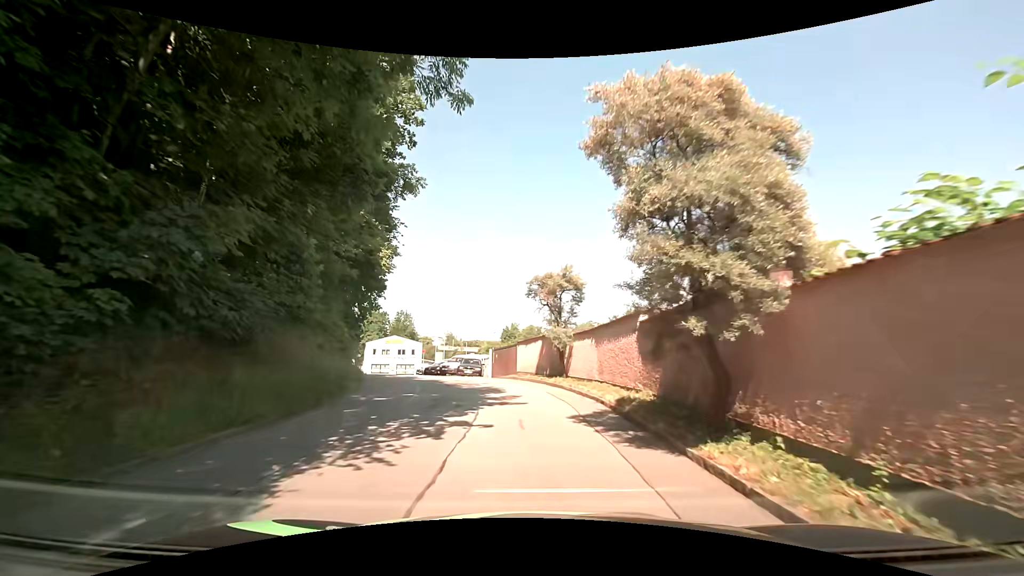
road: residential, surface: asphalt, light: Day
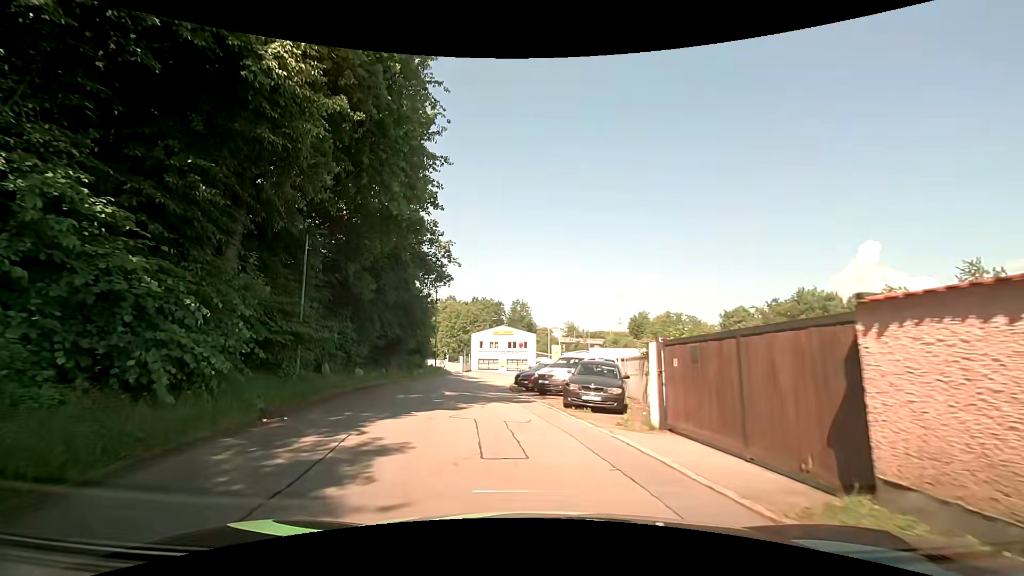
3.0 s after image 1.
(-1.9, +19.9) m; -14°
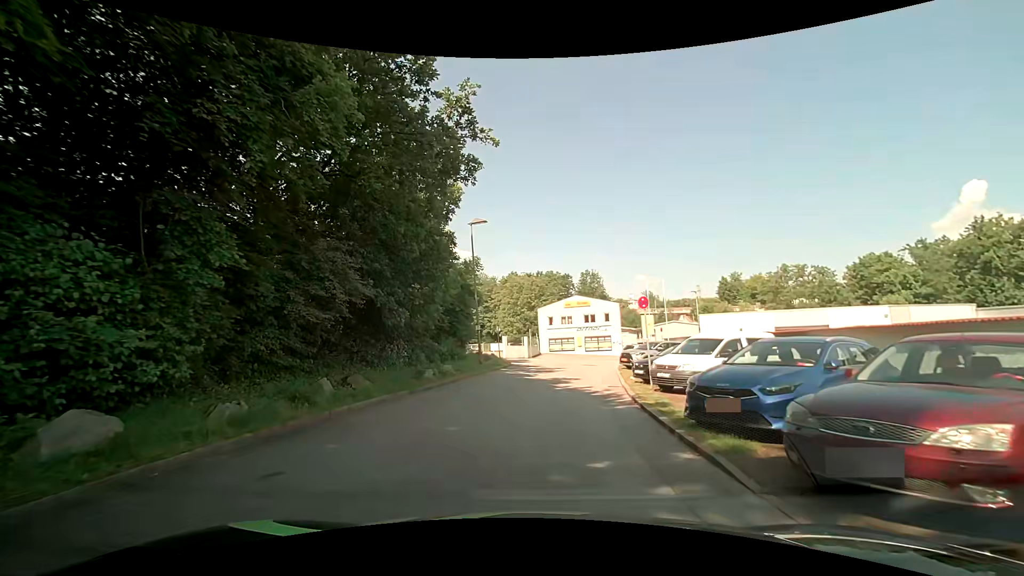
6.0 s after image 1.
(-1.7, +18.7) m; -7°
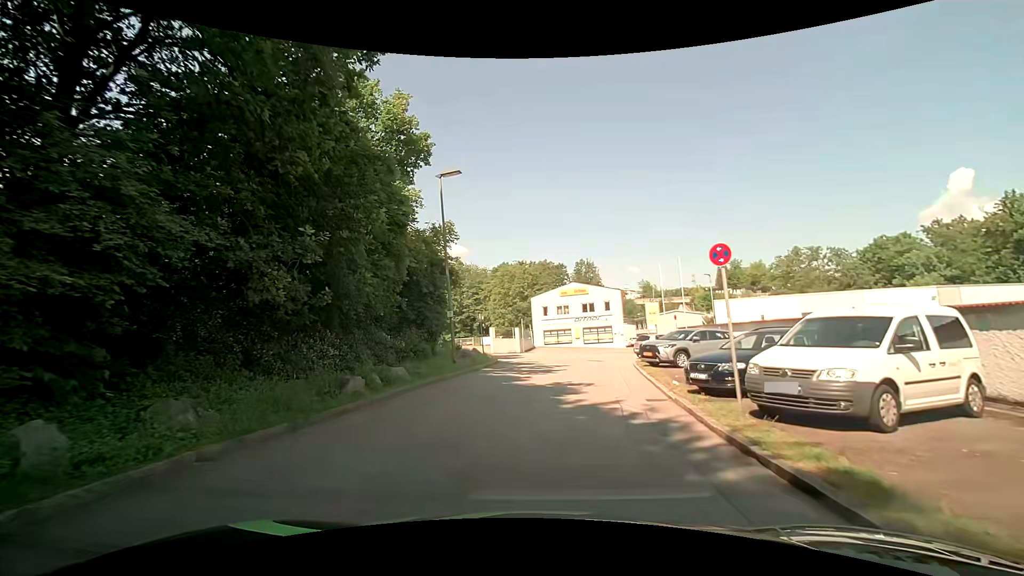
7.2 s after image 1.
(0.0, +7.1) m; +1°
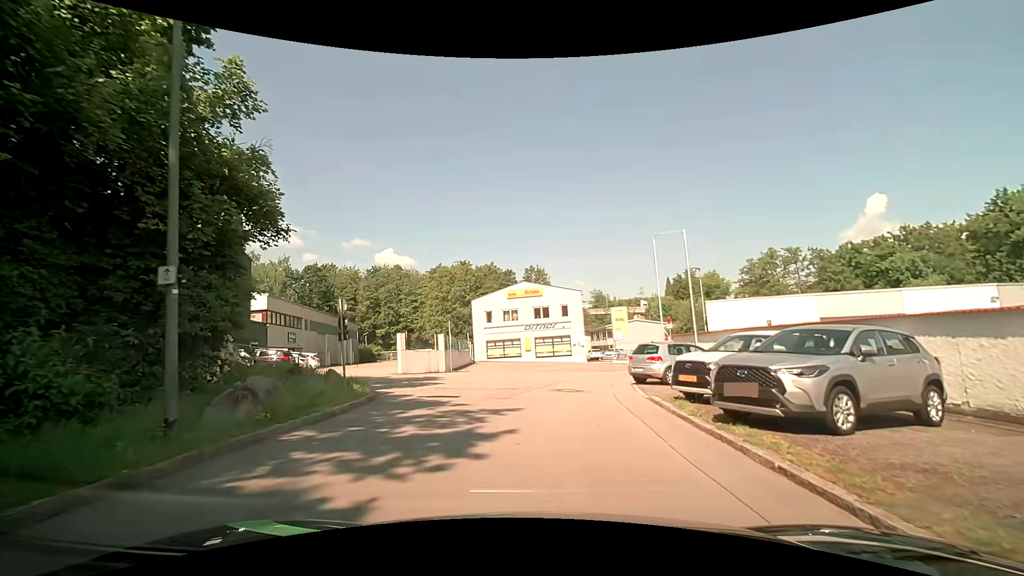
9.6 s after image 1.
(+0.5, +13.3) m; +7°
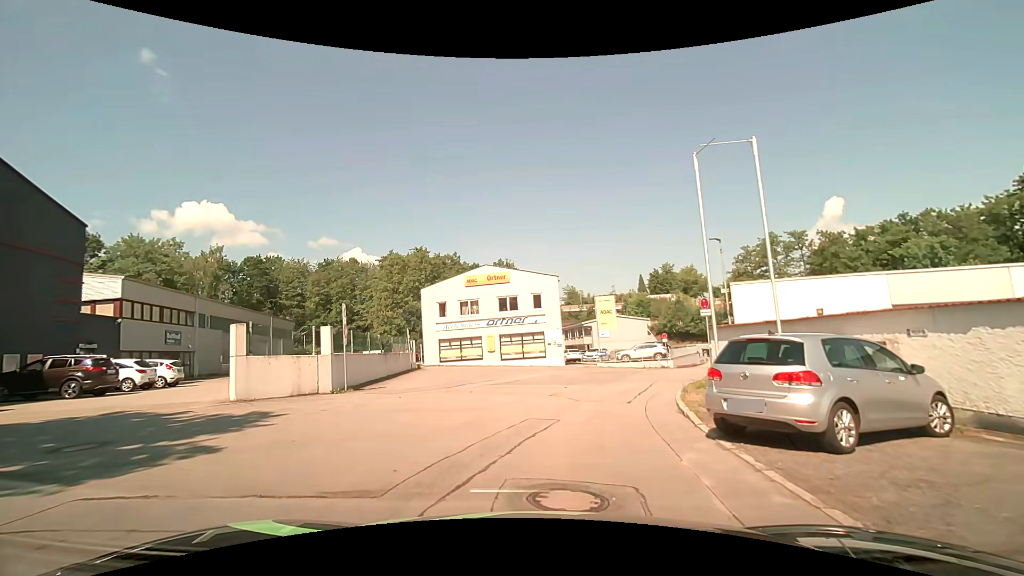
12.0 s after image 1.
(+0.1, +11.2) m; +2°
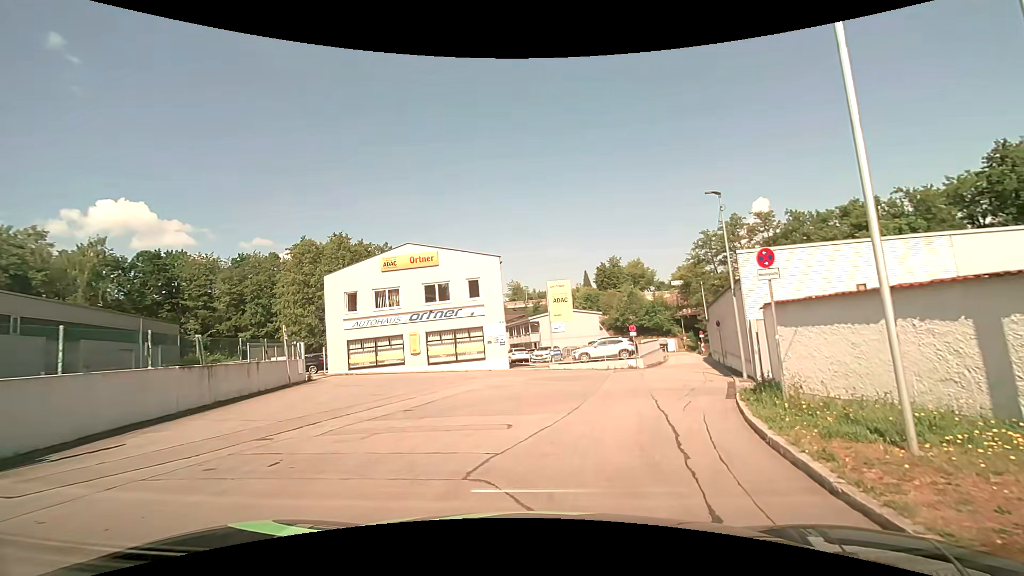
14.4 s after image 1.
(+0.4, +9.0) m; +6°
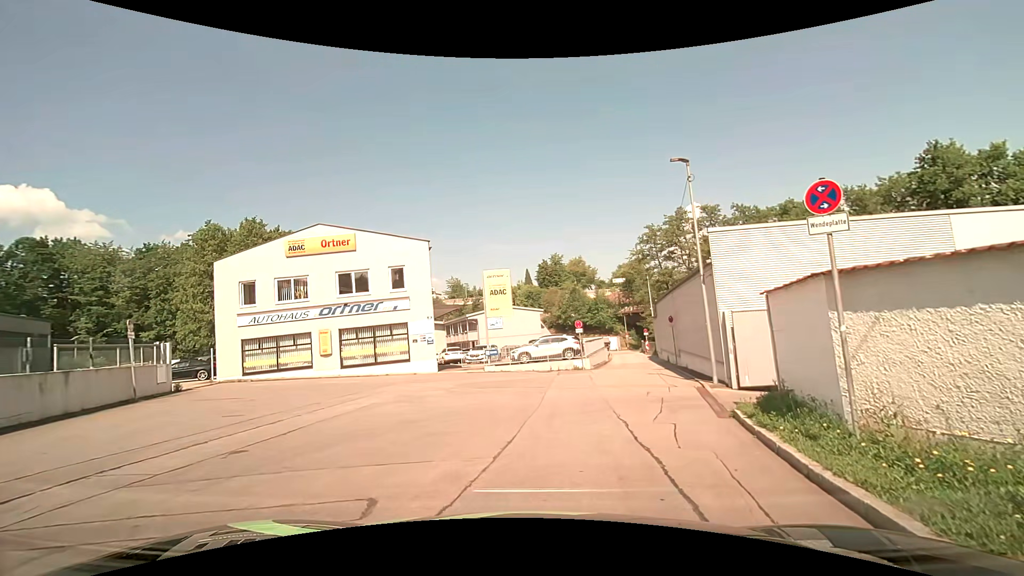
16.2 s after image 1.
(+0.3, +4.3) m; +8°
